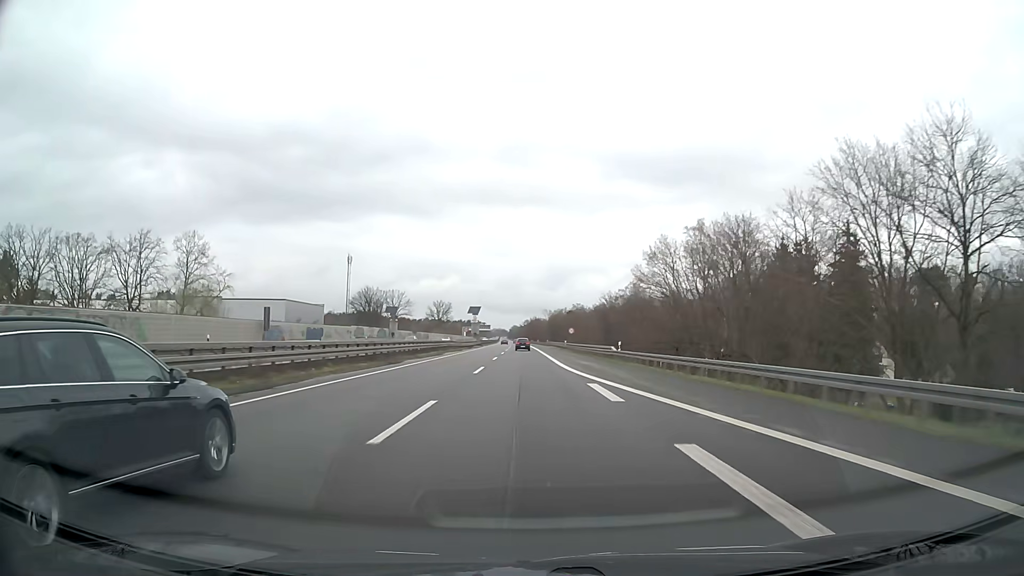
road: motorway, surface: asphalt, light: Day
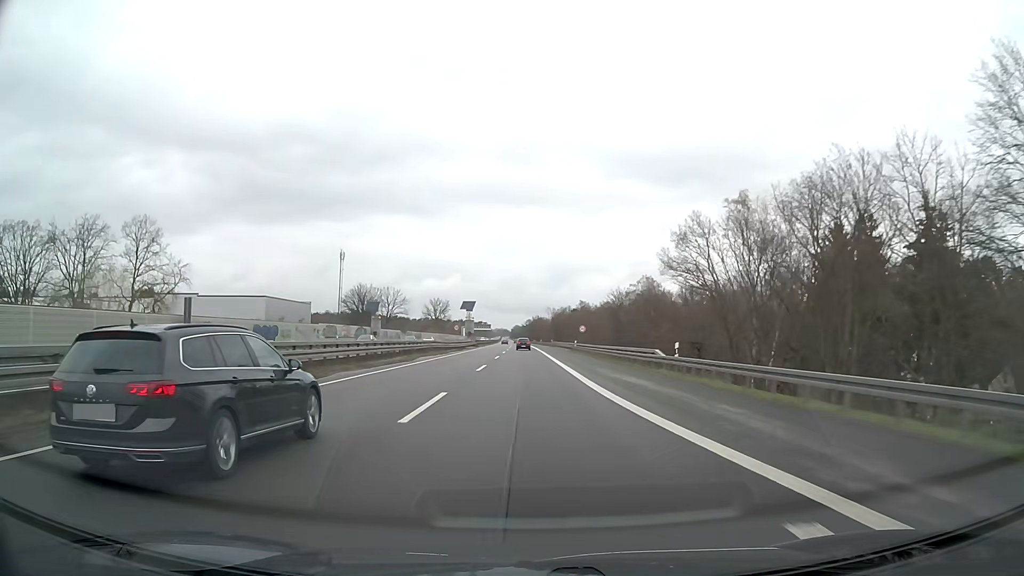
(0.0, +15.9) m; 0°
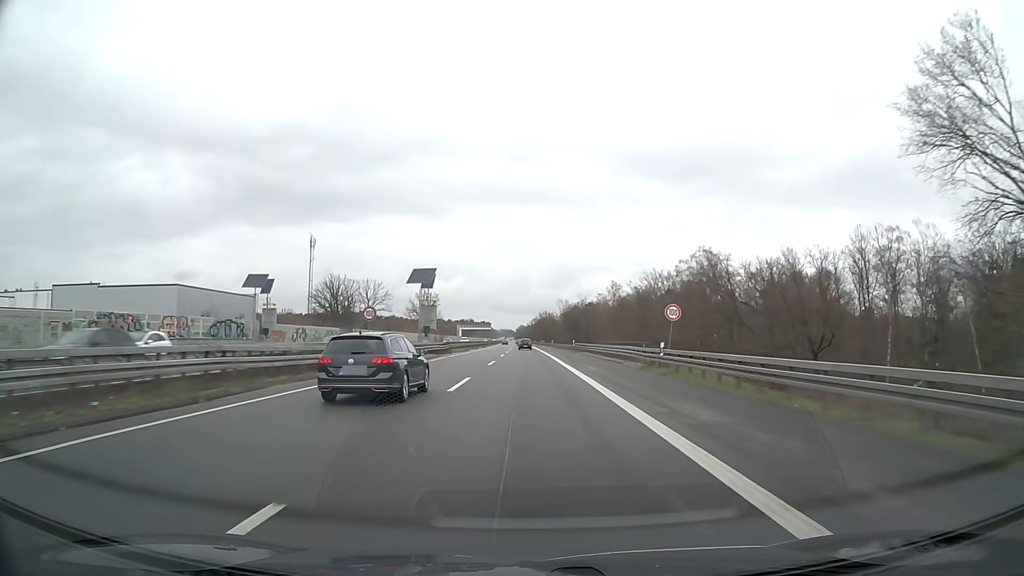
(-0.2, +47.6) m; 0°
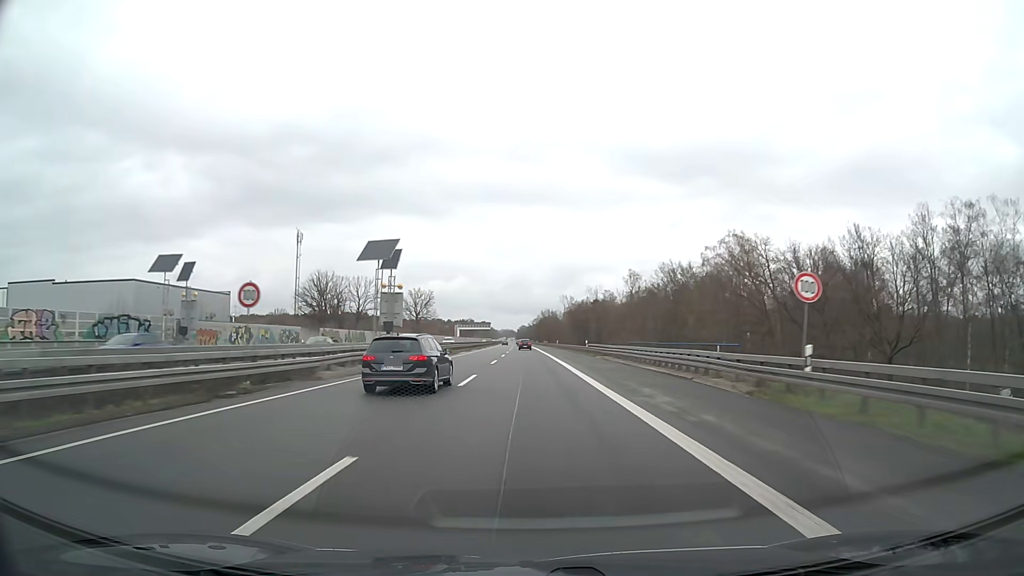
(0.0, +15.9) m; 0°
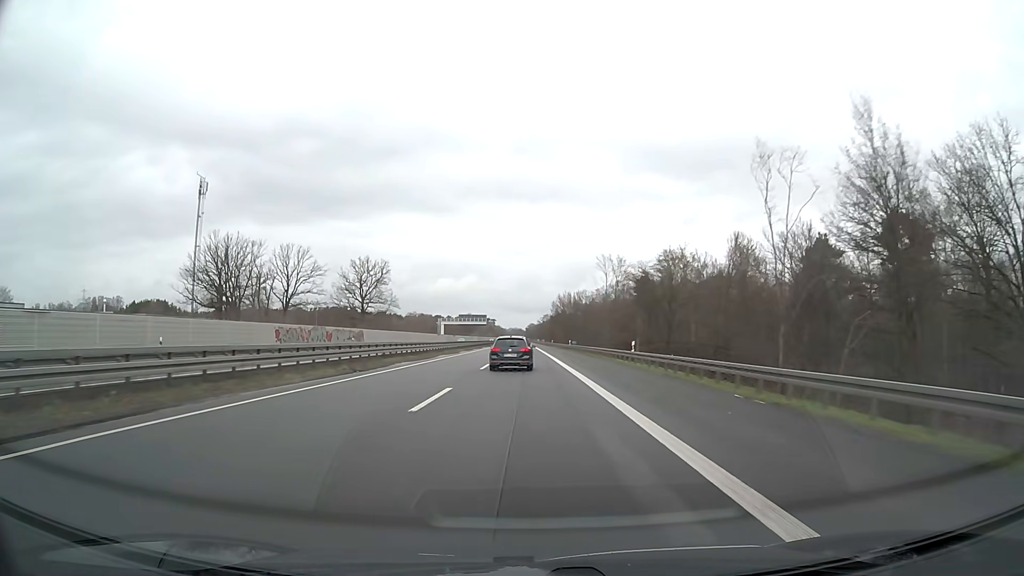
(-0.2, +79.2) m; -1°
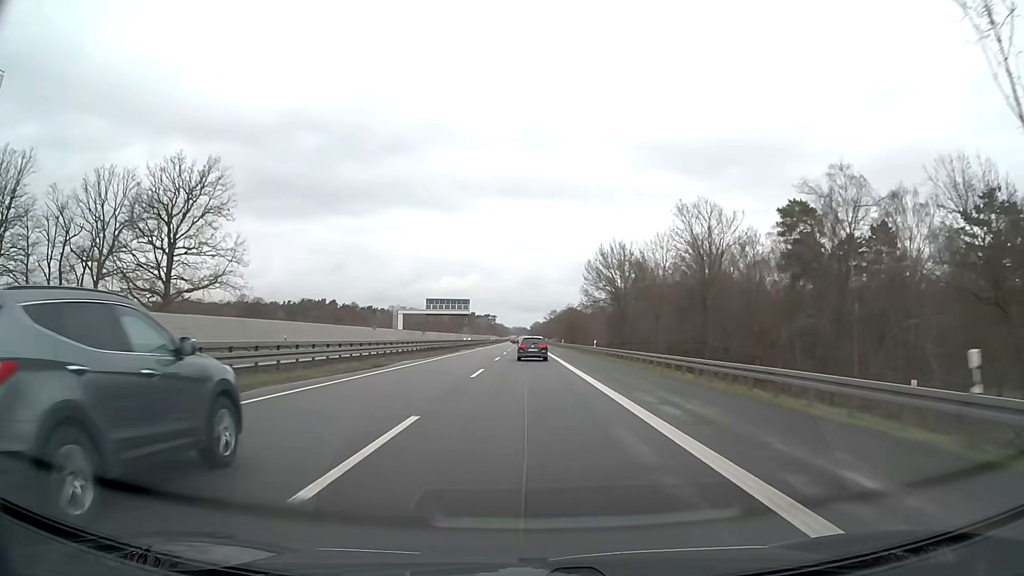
(-0.4, +79.3) m; 0°
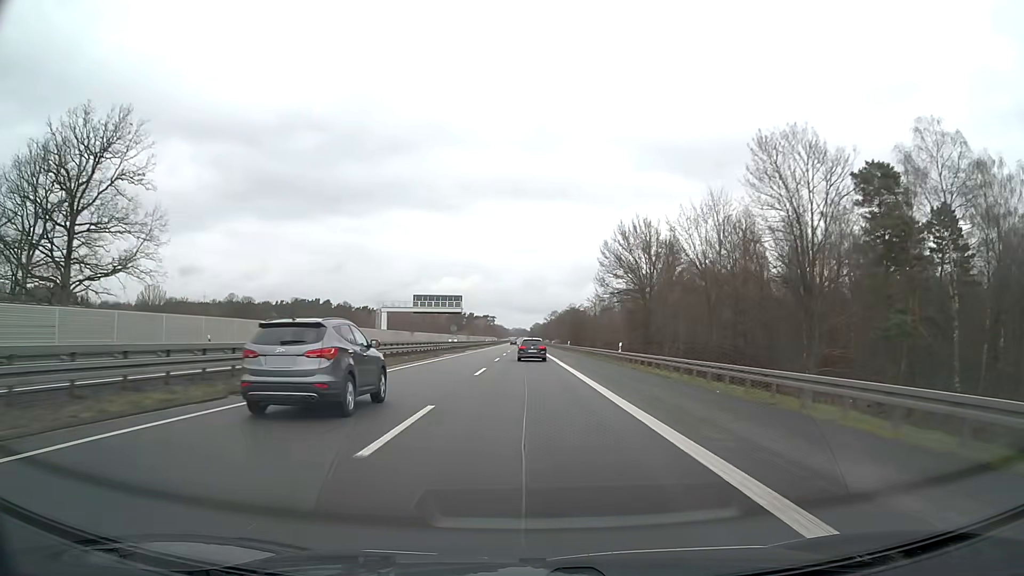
(0.0, +15.8) m; 0°
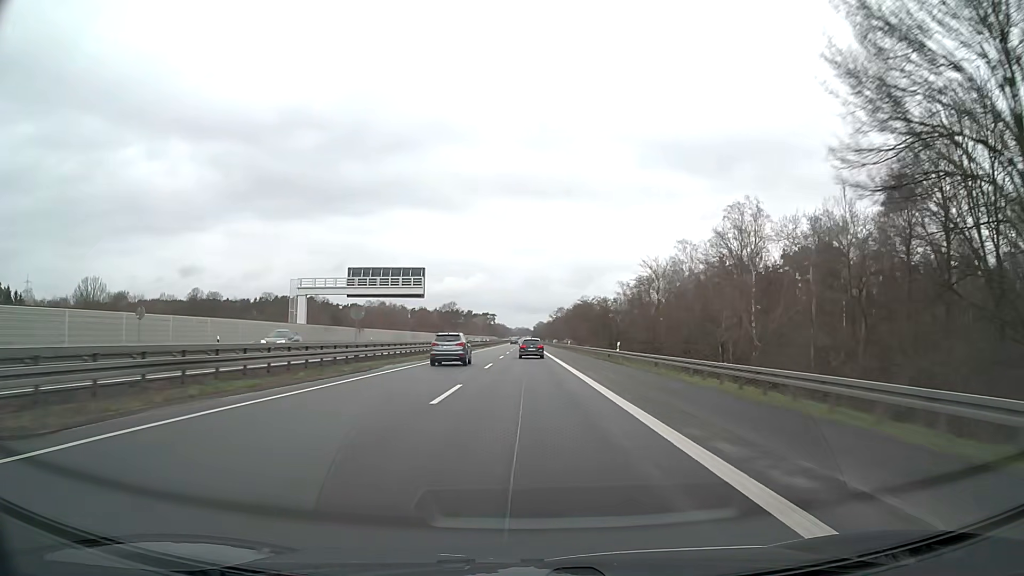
(0.0, +47.5) m; 0°
(0, +10) (0, +20) (0, +30) (0, +40) (0, +50) (0, +60) (0, +70) (0, +80) (0, +90) (0, +100) m
